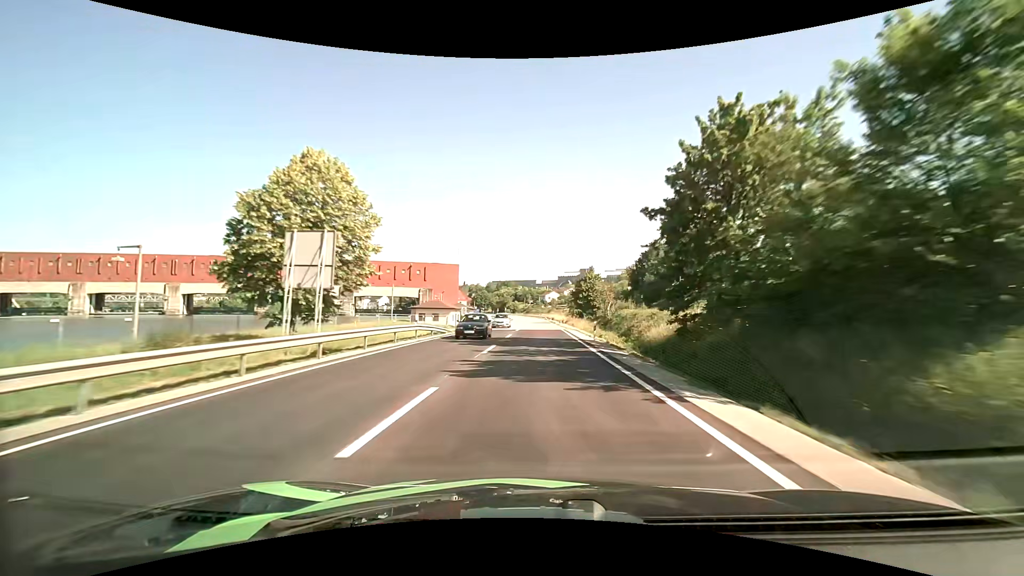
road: primary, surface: asphalt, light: Day
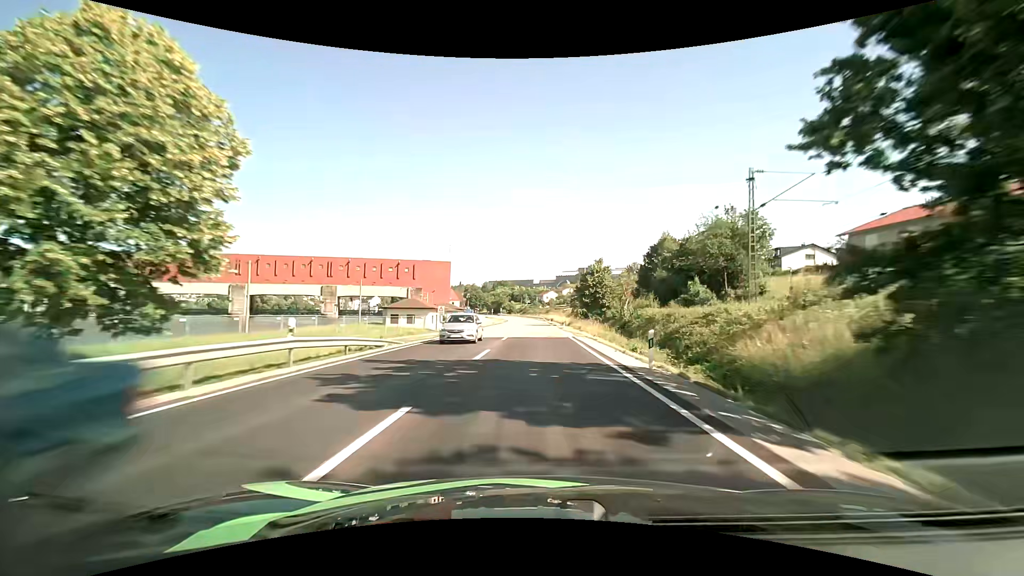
(+0.1, +13.7) m; 0°
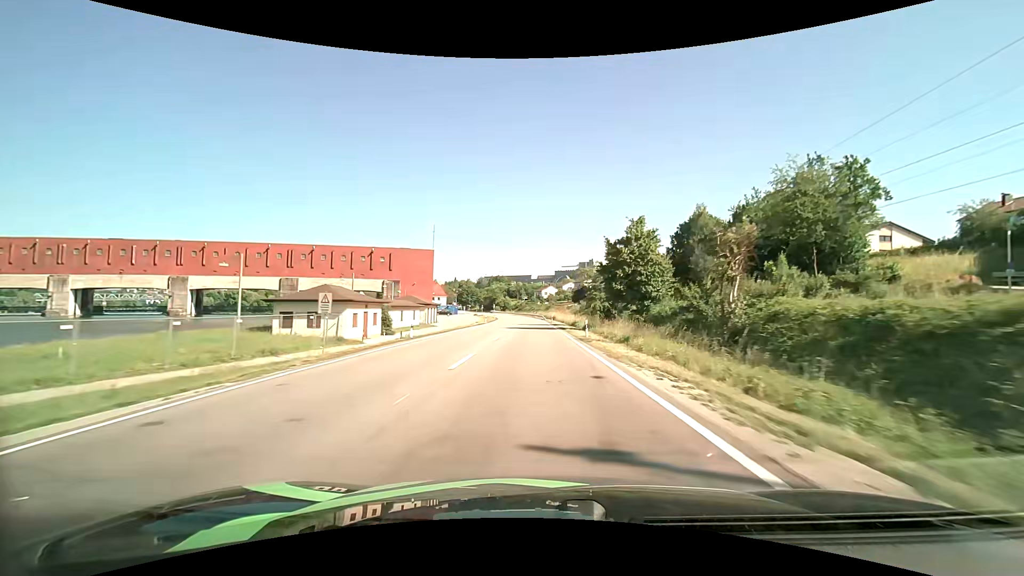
(+0.2, +27.3) m; 0°
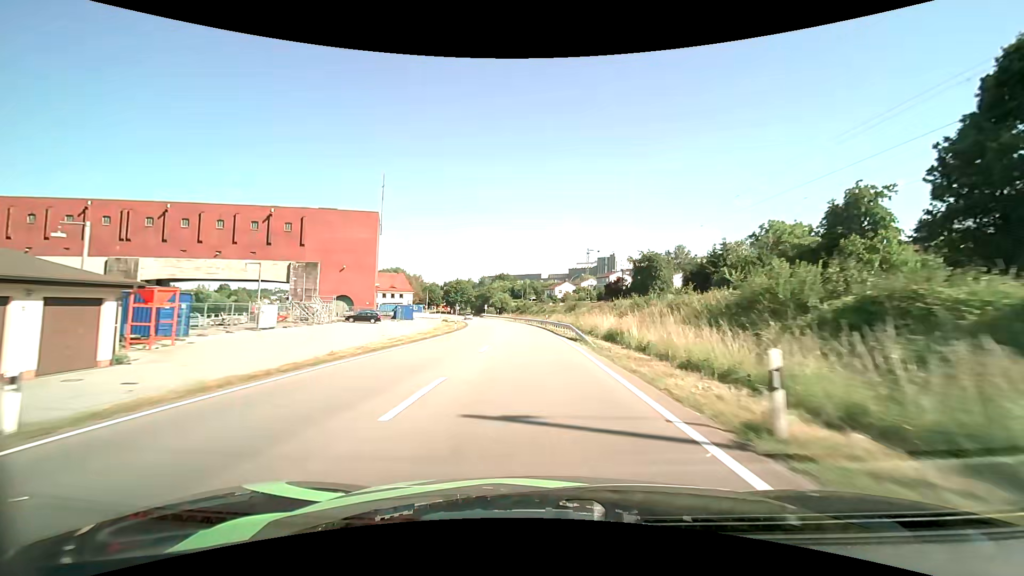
(-0.3, +65.2) m; -1°
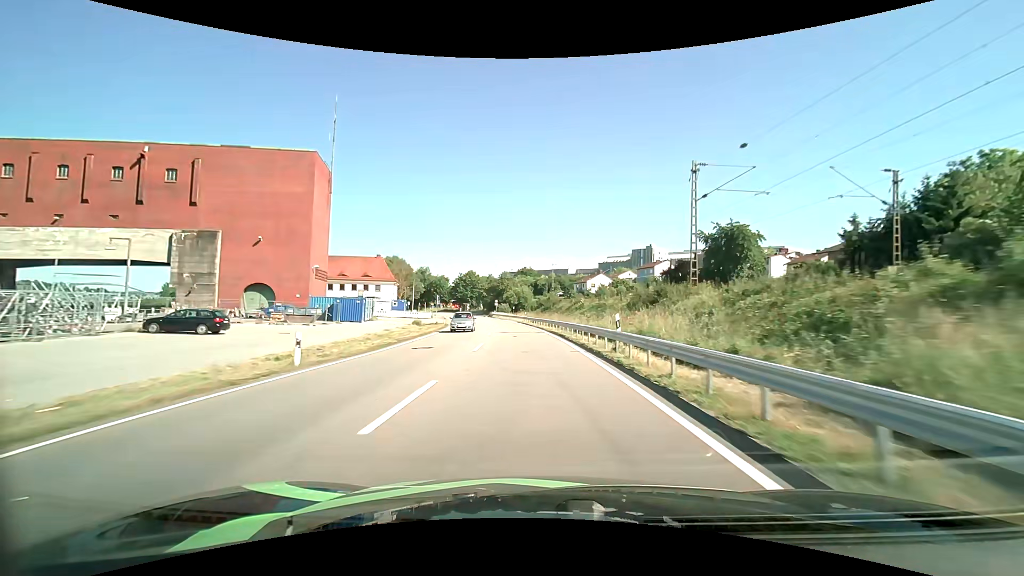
(-0.7, +36.8) m; -3°
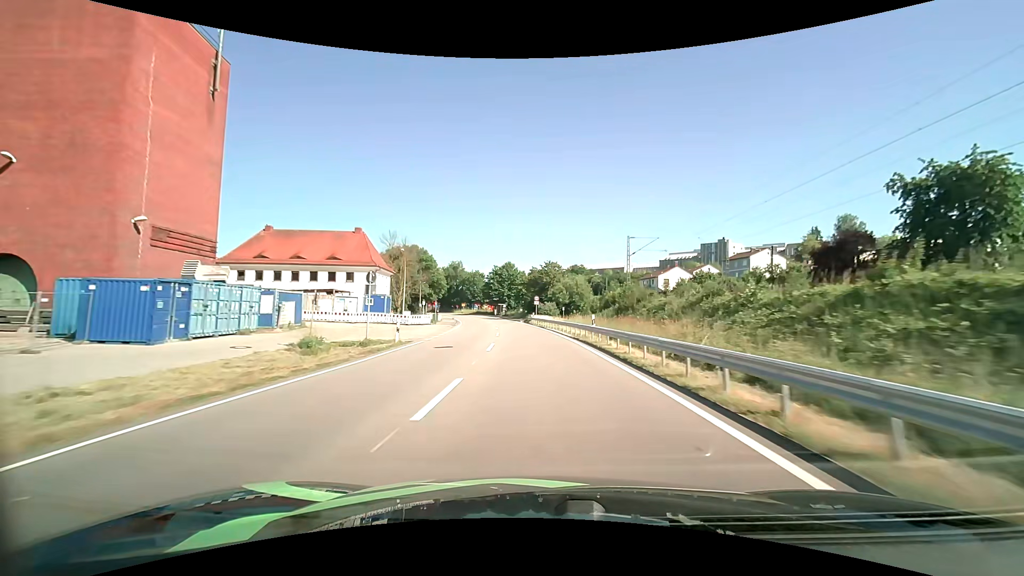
(-1.7, +35.3) m; -5°
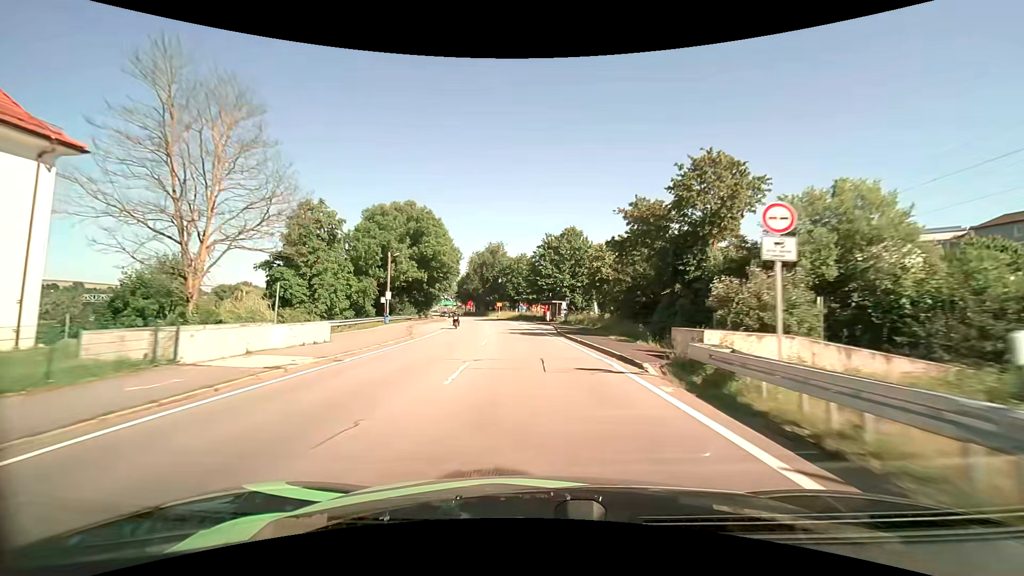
(-3.4, +56.9) m; -7°
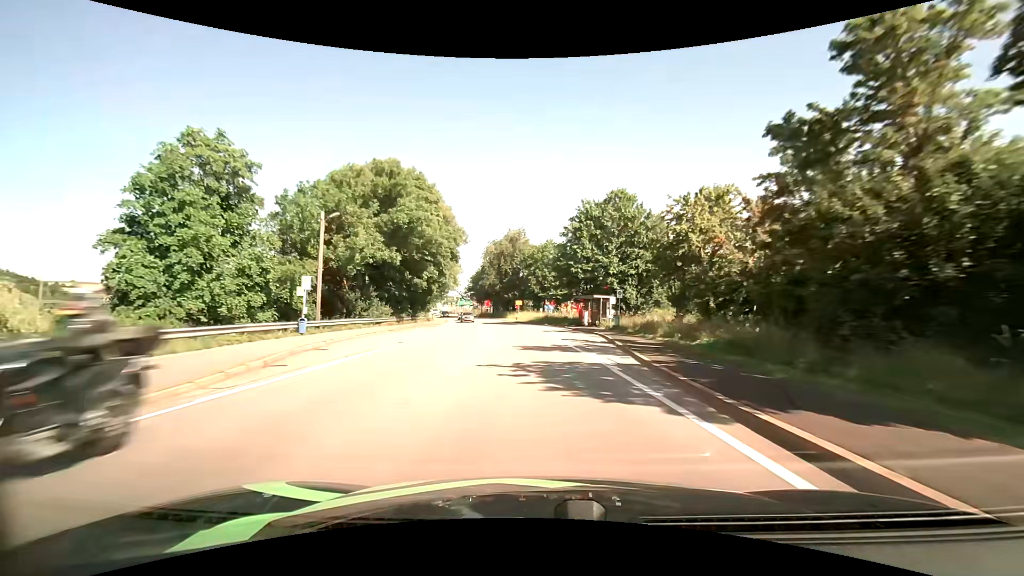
(-0.7, +22.1) m; -3°
(0, +10) (0, +20) (-1, +30) (-2, +40) (-3, +50) (-4, +60) (-6, +70) (-8, +79) (-10, +89) (-12, +99) m
